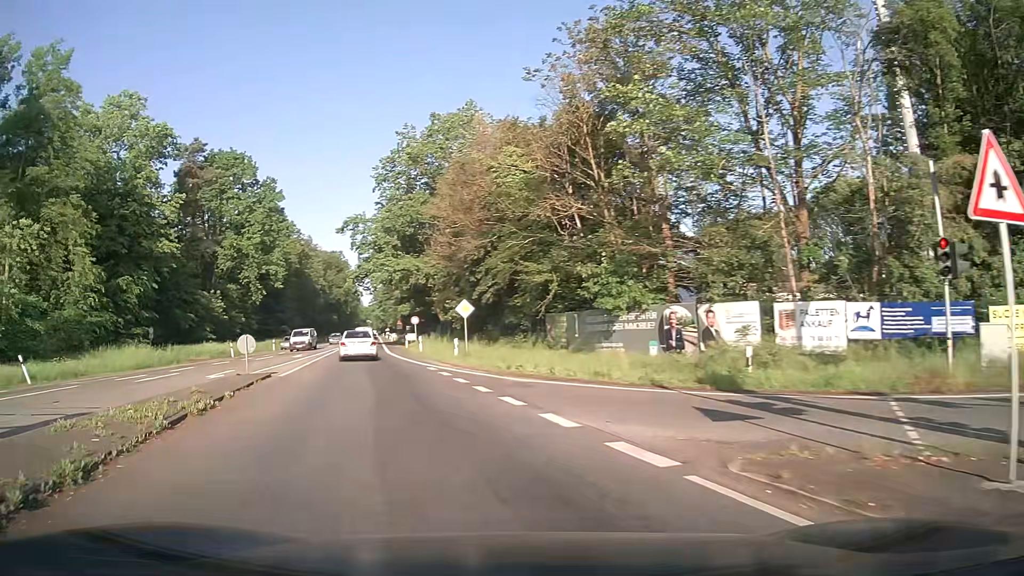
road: secondary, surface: asphalt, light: Day
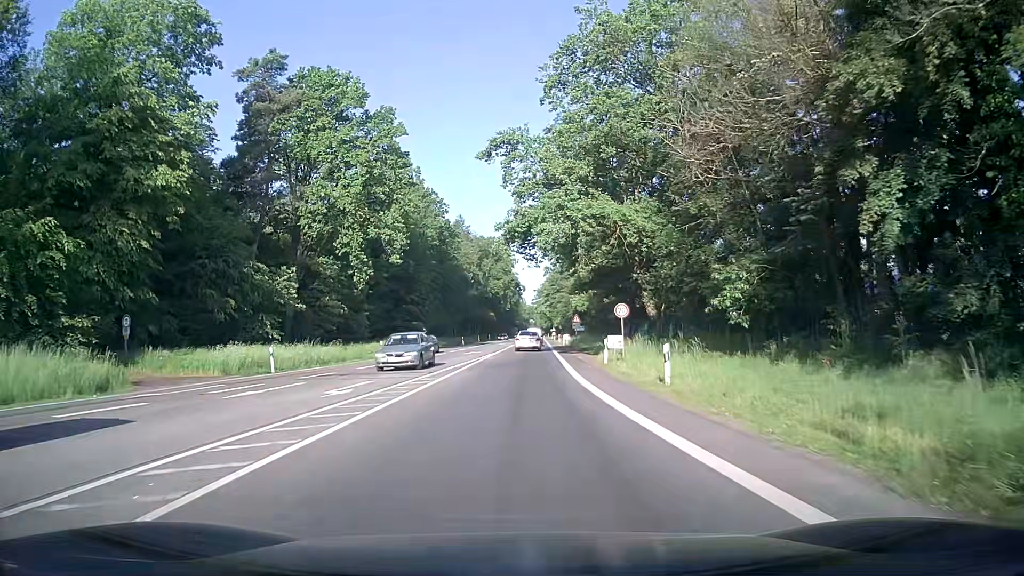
(-5.3, +26.4) m; -13°
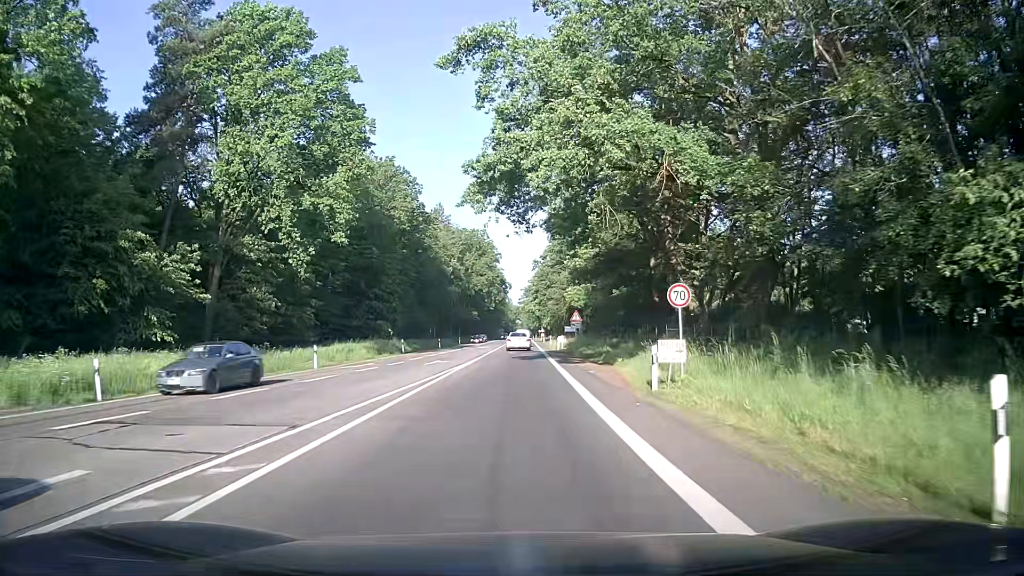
(+0.2, +13.3) m; +1°
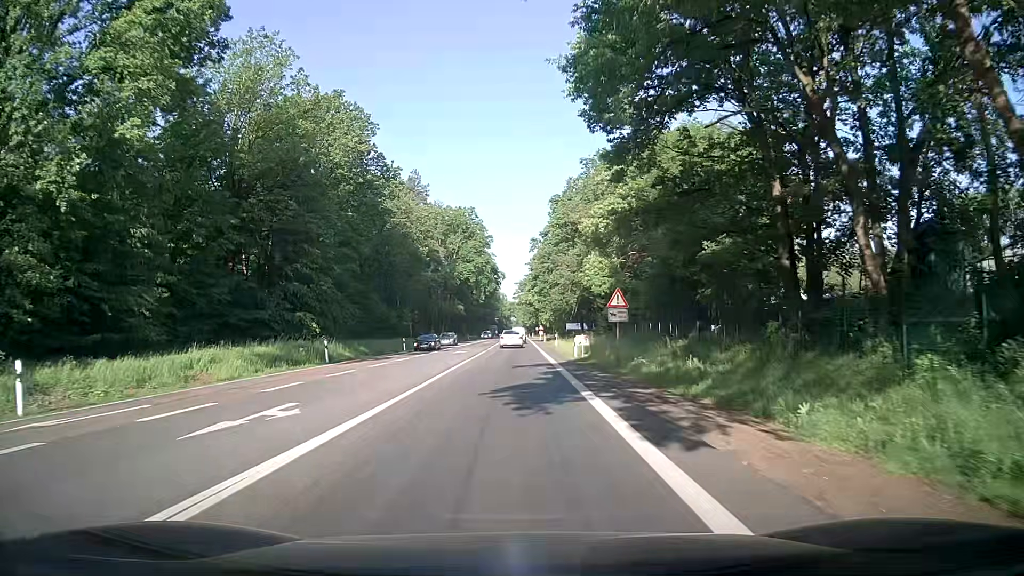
(+0.1, +23.2) m; +1°
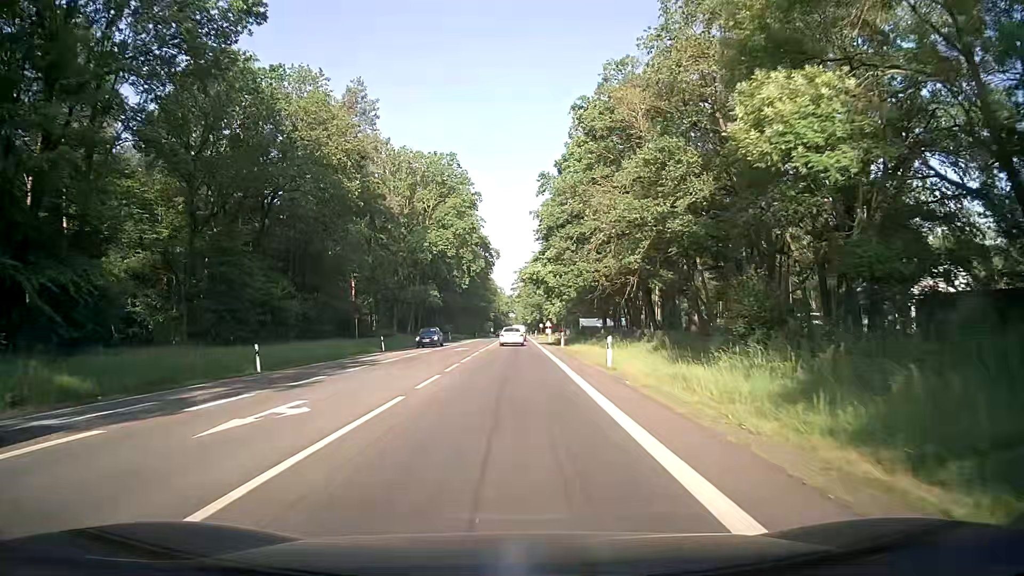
(-0.1, +35.9) m; 0°
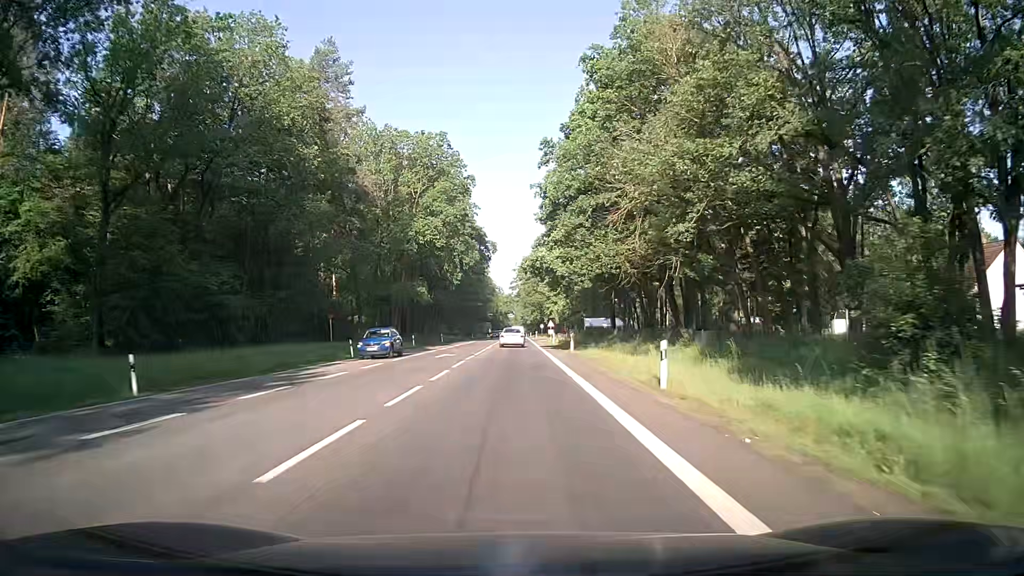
(+0.1, +9.6) m; +1°
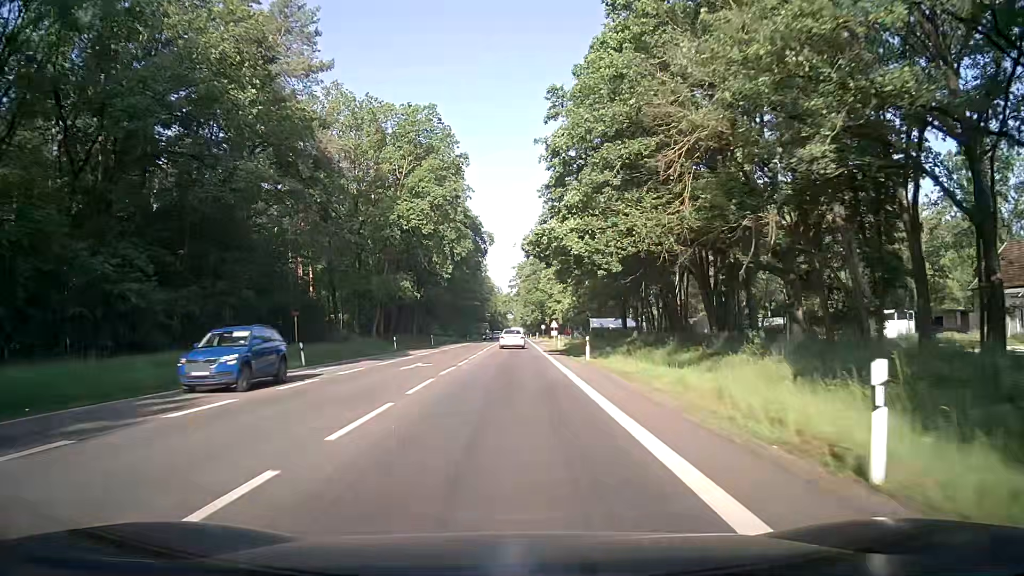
(-0.1, +9.8) m; 0°
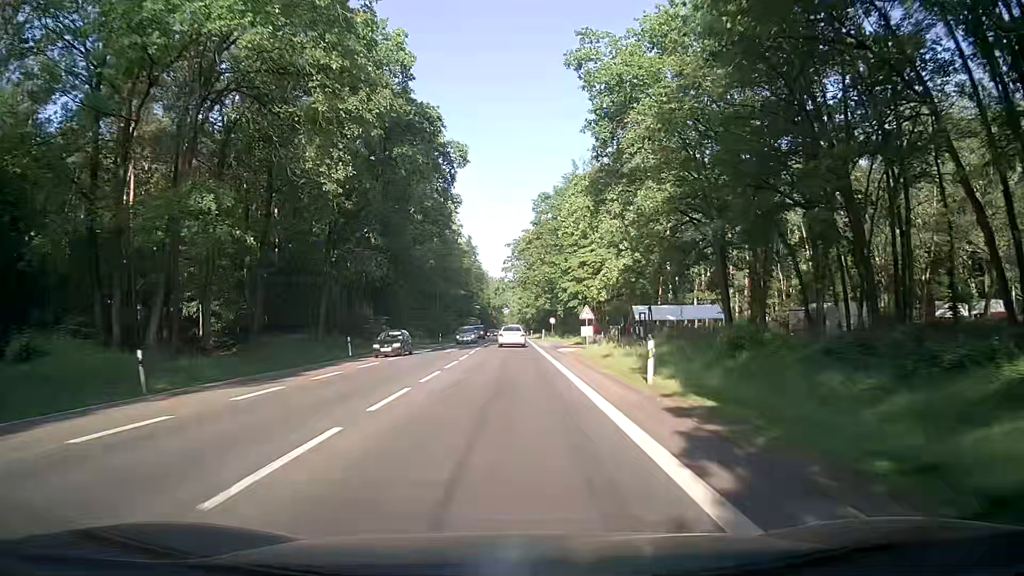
(-0.3, +39.8) m; 0°
(0, +10) (0, +20) (0, +30) (0, +40) (0, +50) (0, +60) (0, +70) (0, +80) (0, +90) (0, +100) m
